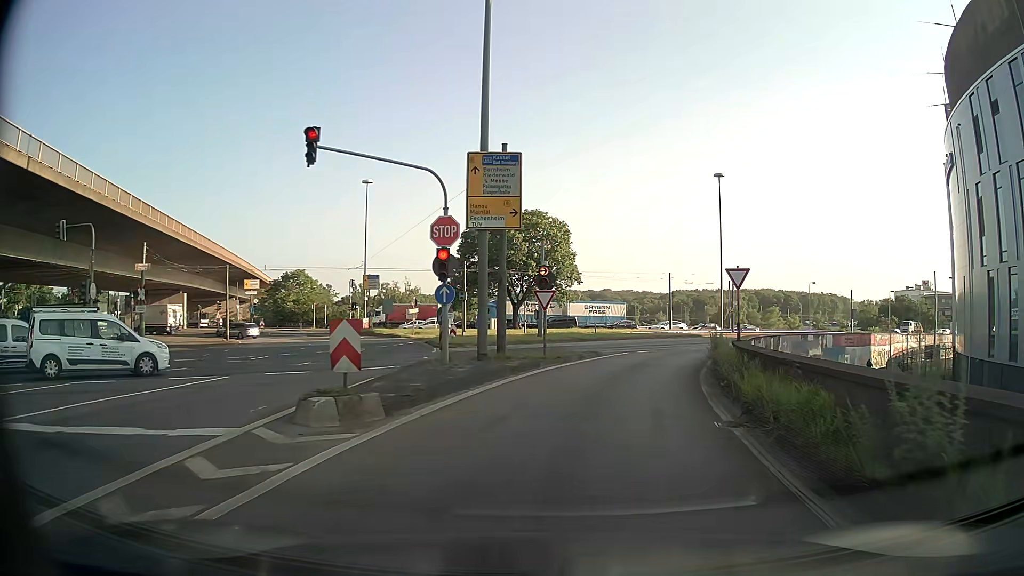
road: motorway_link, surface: asphalt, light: Day
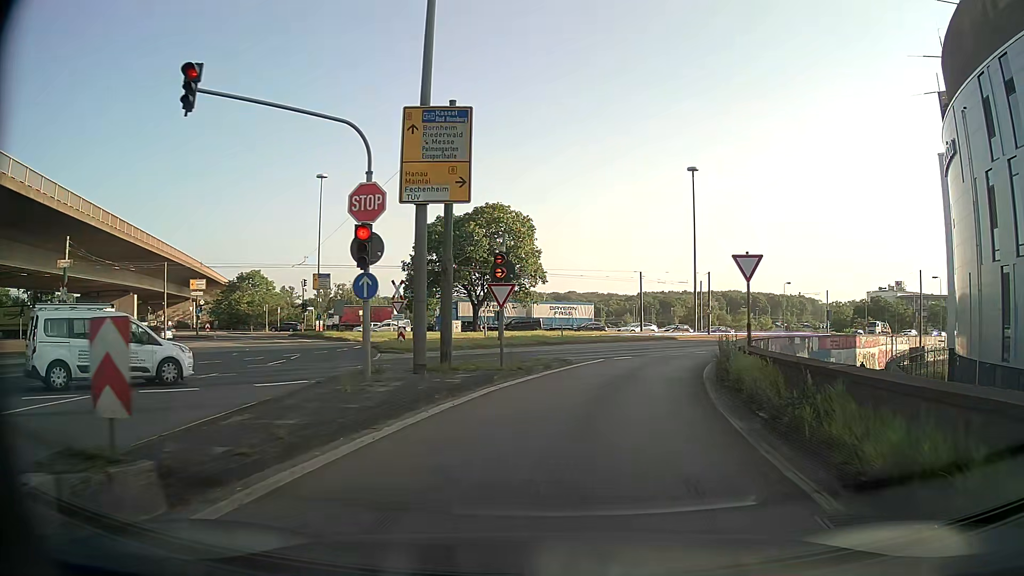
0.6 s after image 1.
(+0.1, +4.9) m; +3°
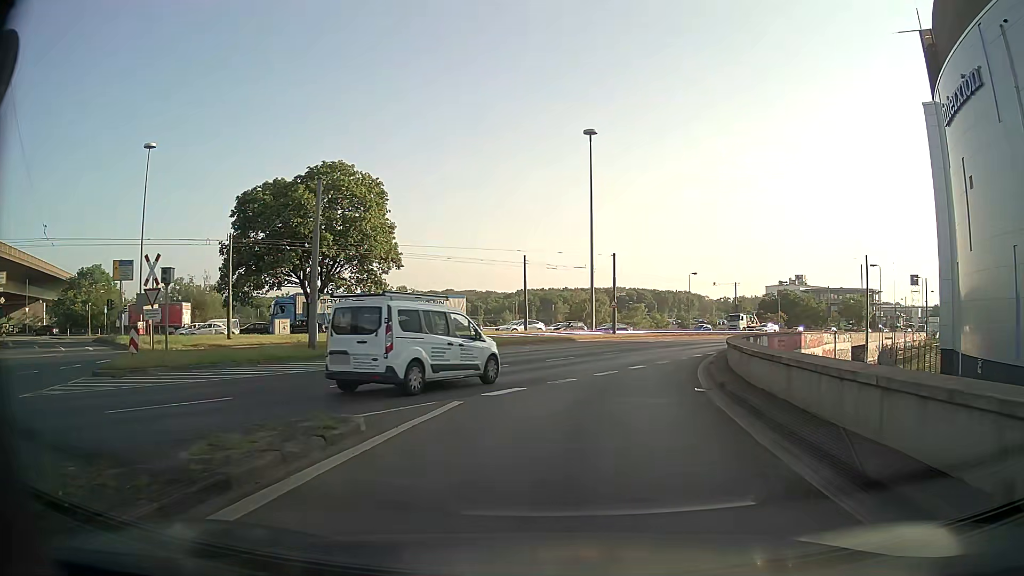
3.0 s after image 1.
(+1.4, +15.7) m; +11°
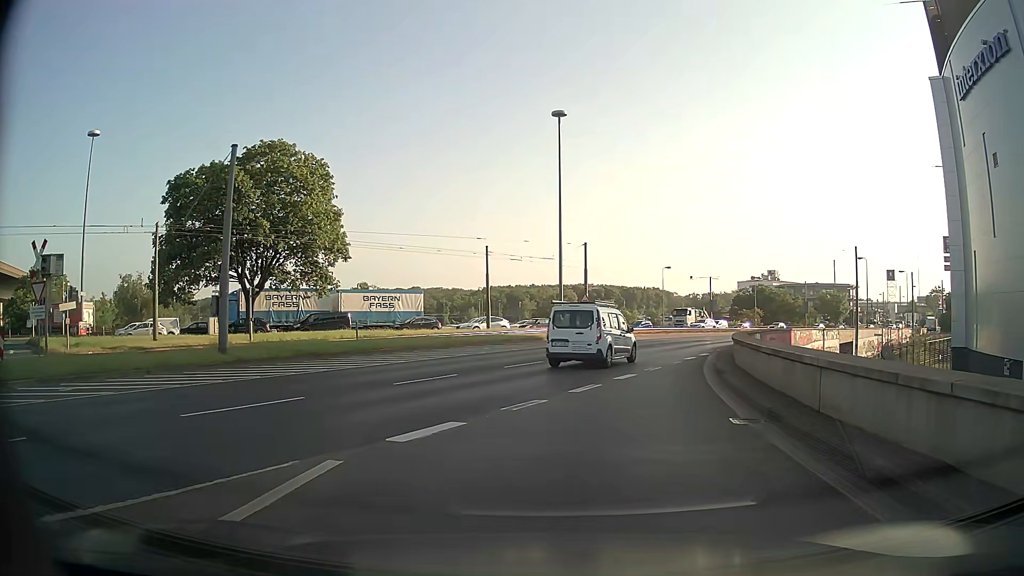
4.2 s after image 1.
(+0.1, +5.2) m; +4°
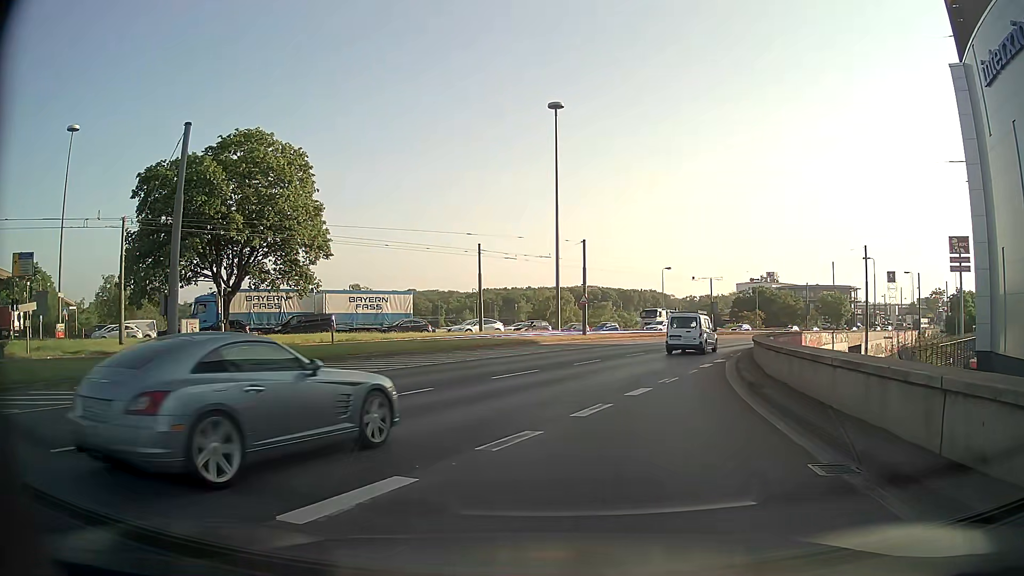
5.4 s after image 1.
(-0.1, +3.0) m; -1°
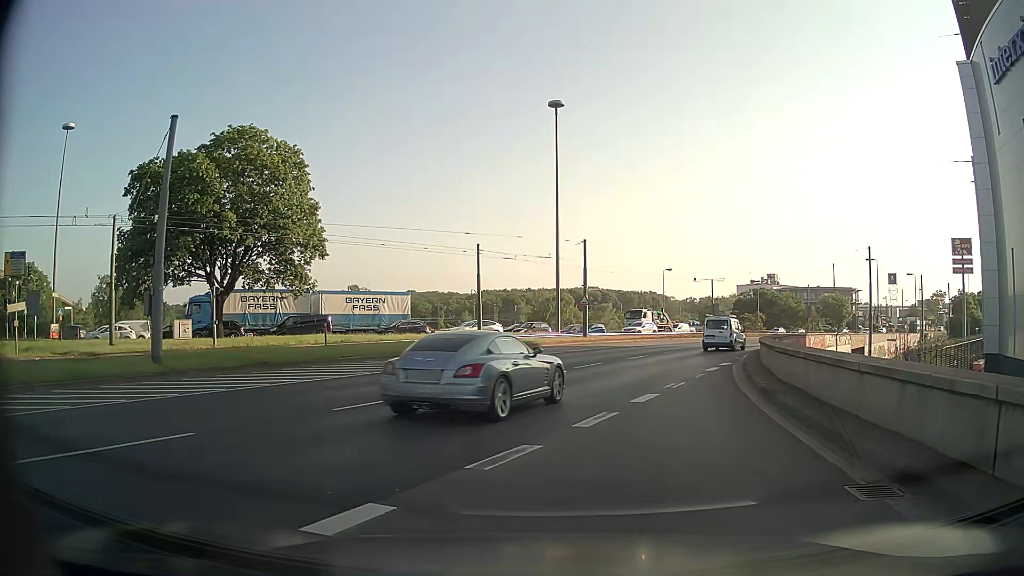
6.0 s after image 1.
(0.0, +0.8) m; -1°
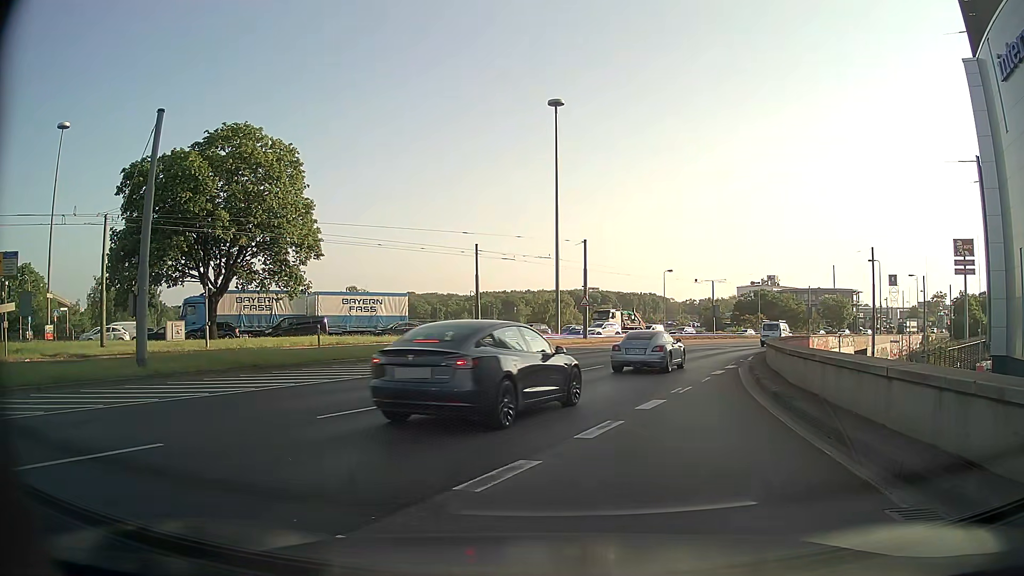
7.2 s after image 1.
(0.0, +0.8) m; 0°
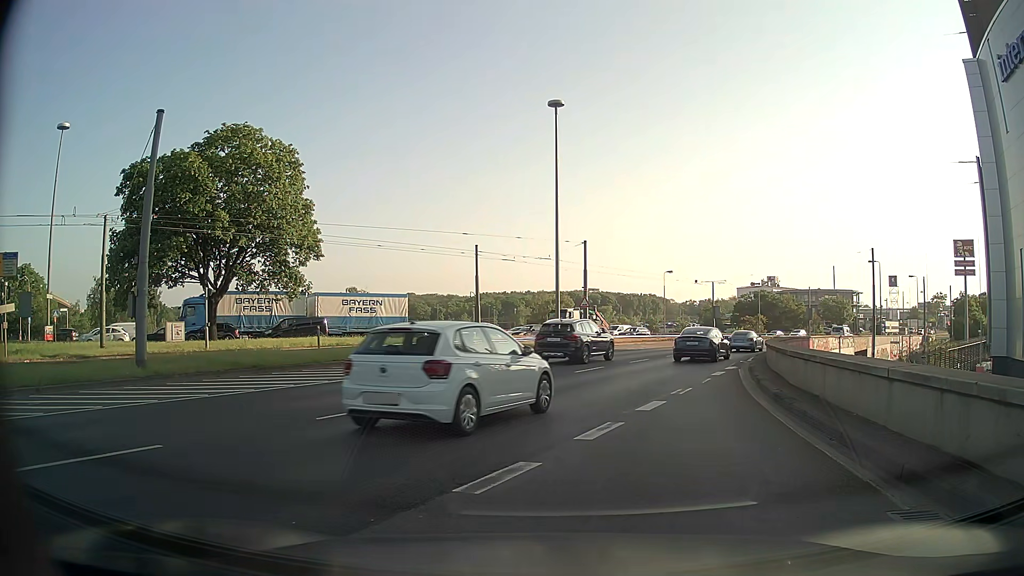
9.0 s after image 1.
(0.0, +0.1) m; 0°
(+1, +10) (+3, +20) (+6, +29) (+10, +38) (+15, +47) (+20, +56) (+26, +64) (+33, +71) (+39, +79) (+46, +86) m
